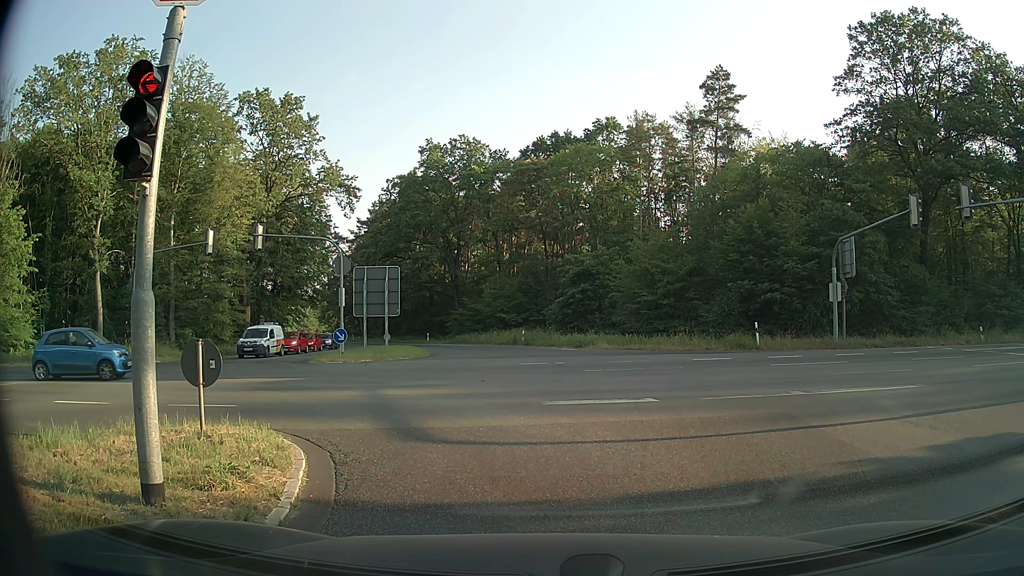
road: secondary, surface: asphalt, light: Day
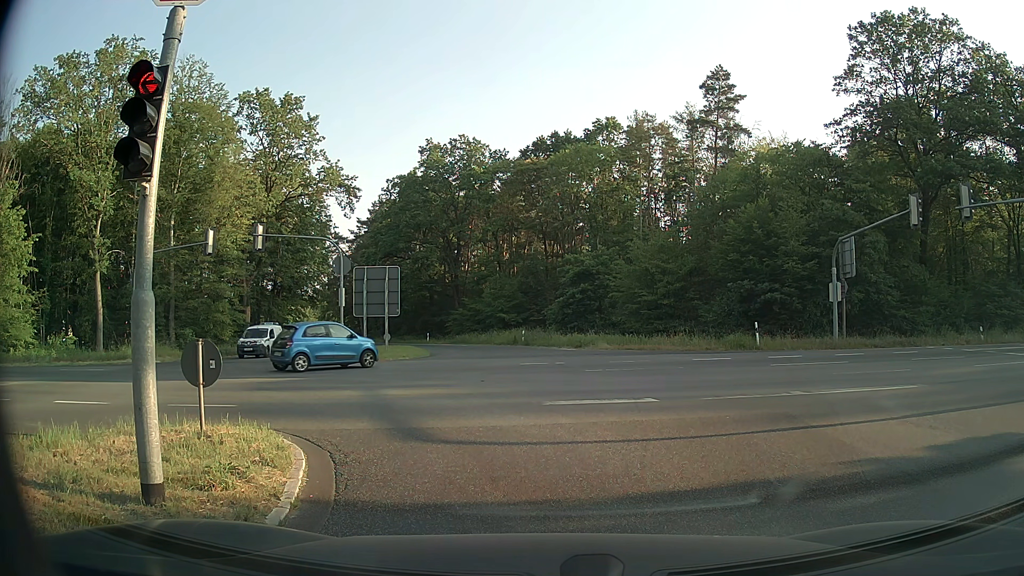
(0.0, 0.0) m; 0°
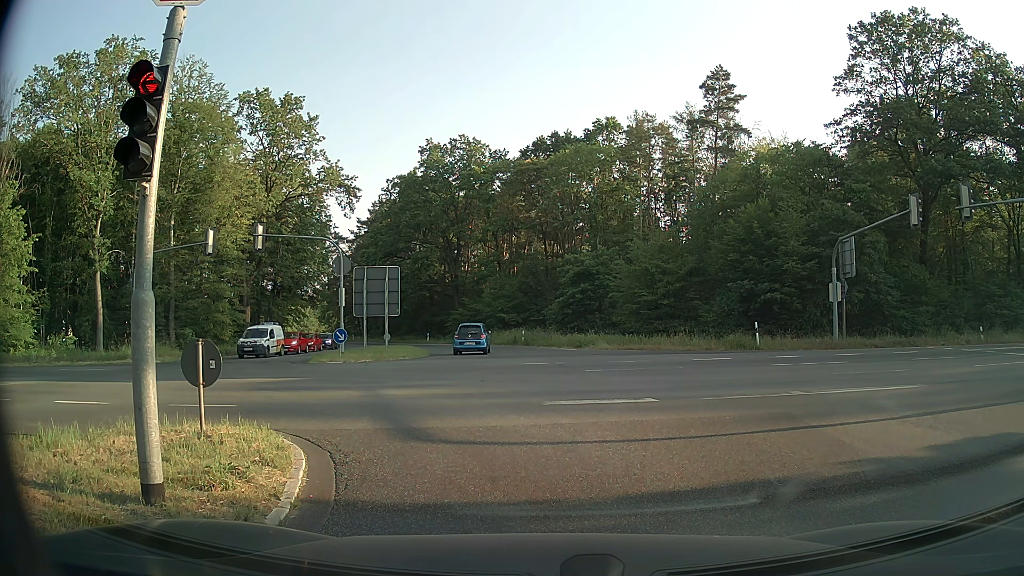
(0.0, 0.0) m; 0°
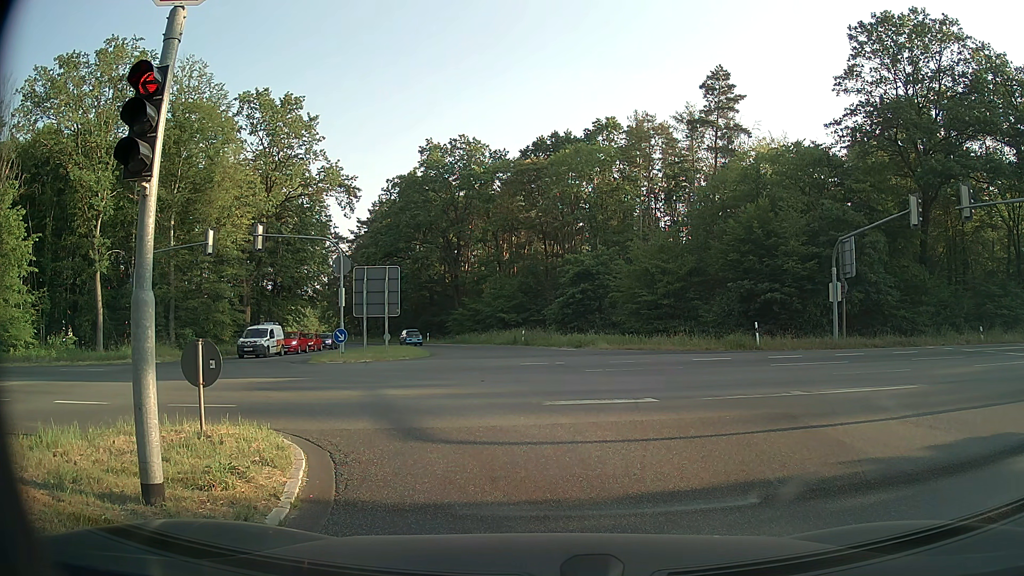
(0.0, 0.0) m; 0°
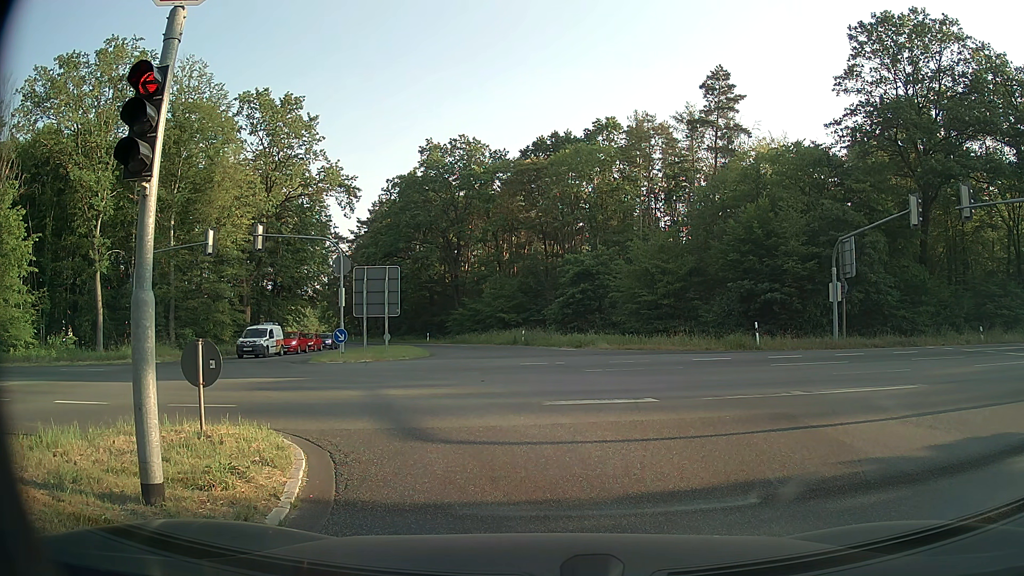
(0.0, 0.0) m; 0°
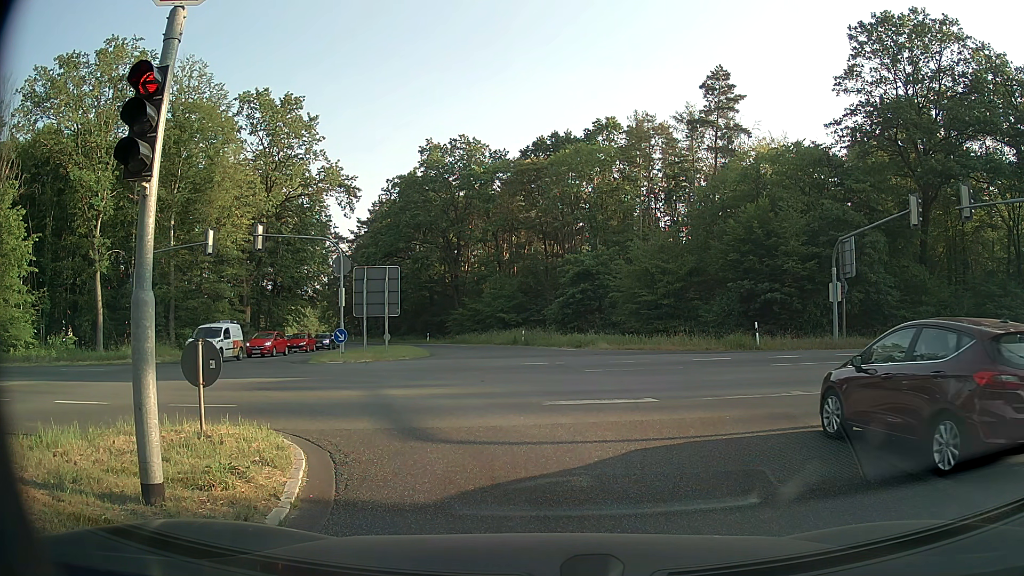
(0.0, 0.0) m; 0°
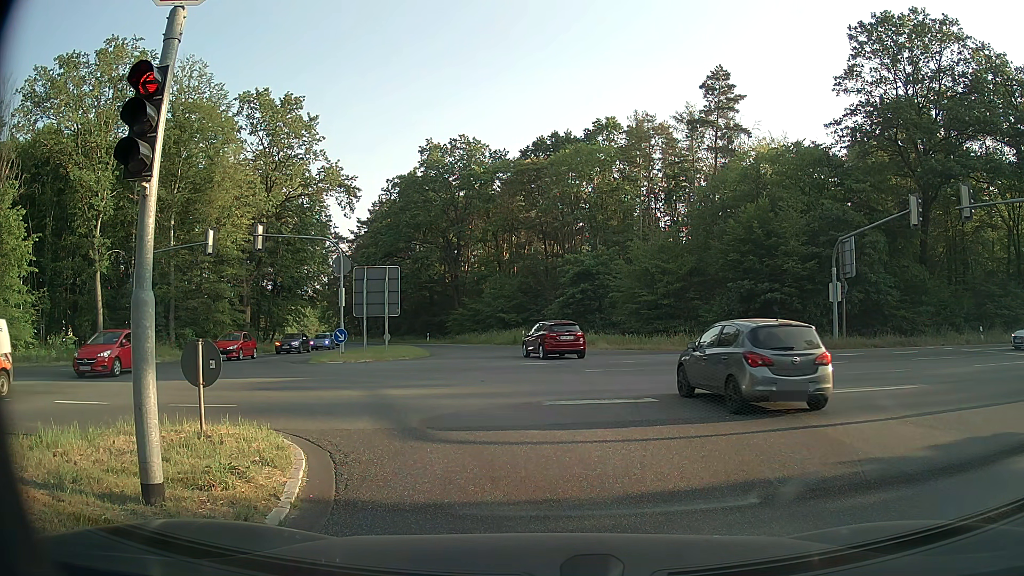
(0.0, 0.0) m; 0°
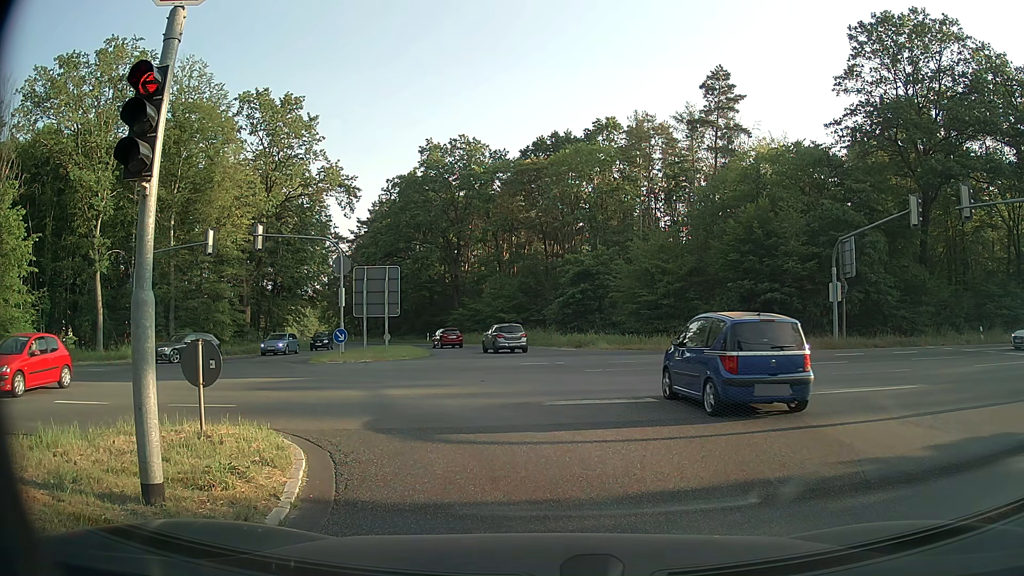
(0.0, 0.0) m; 0°
